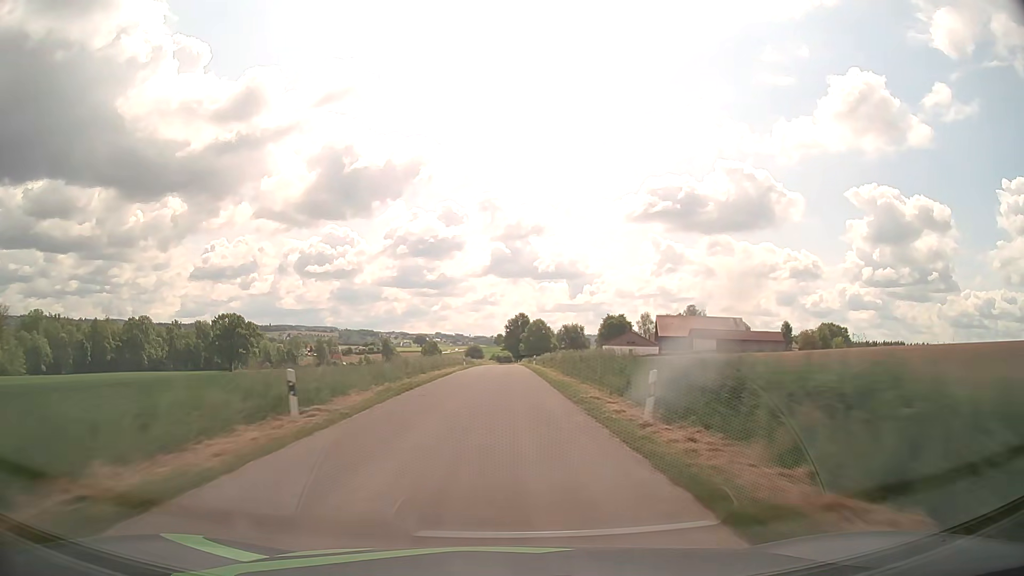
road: unclassified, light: Day
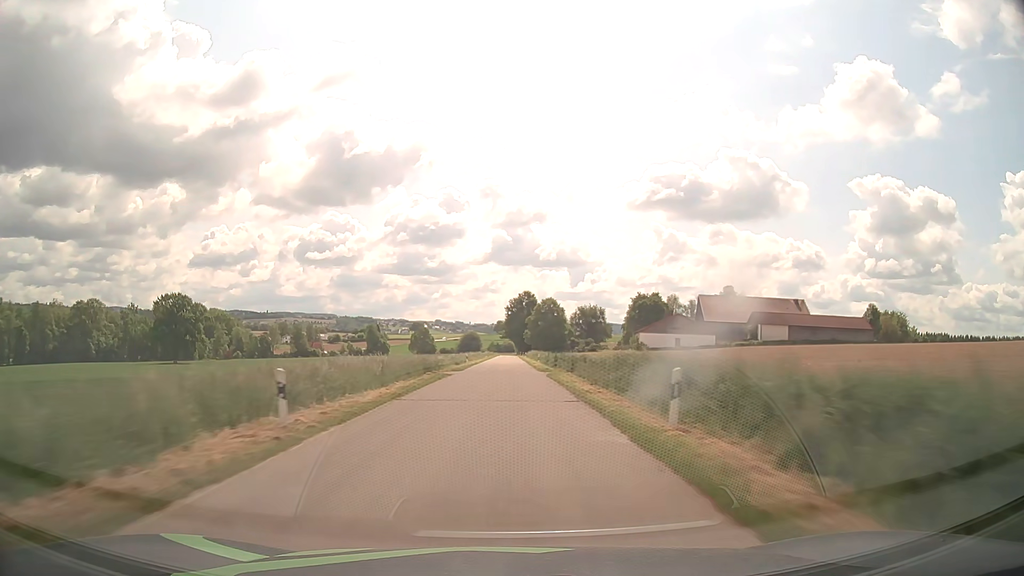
(-0.1, +48.6) m; 0°
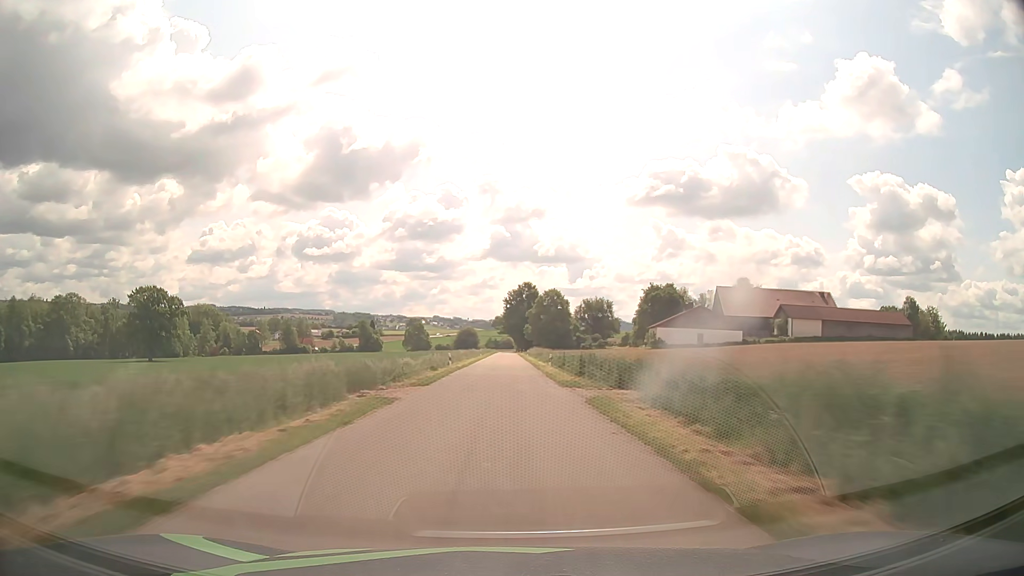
(+0.1, +16.3) m; 0°
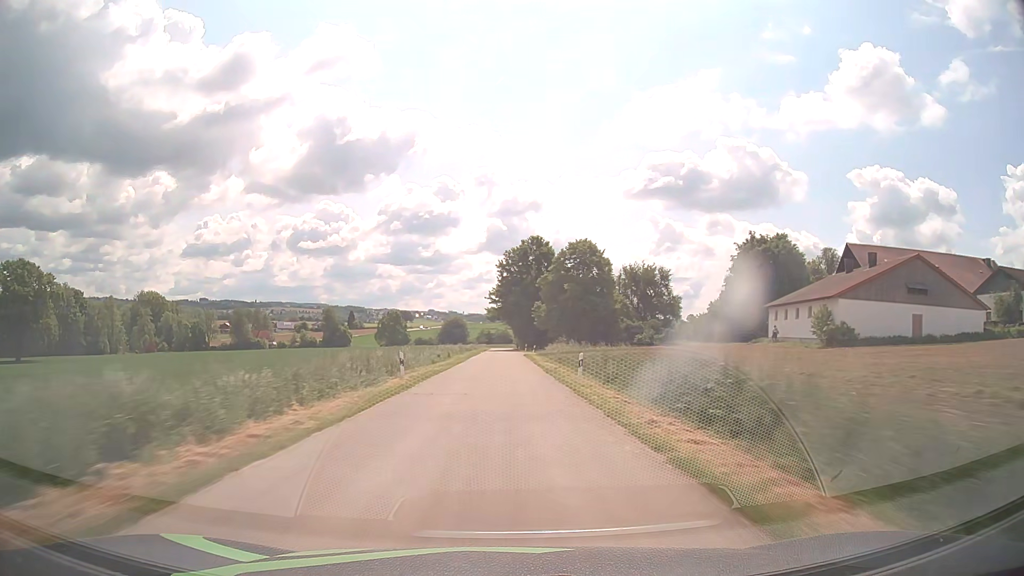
(+0.3, +65.1) m; 0°
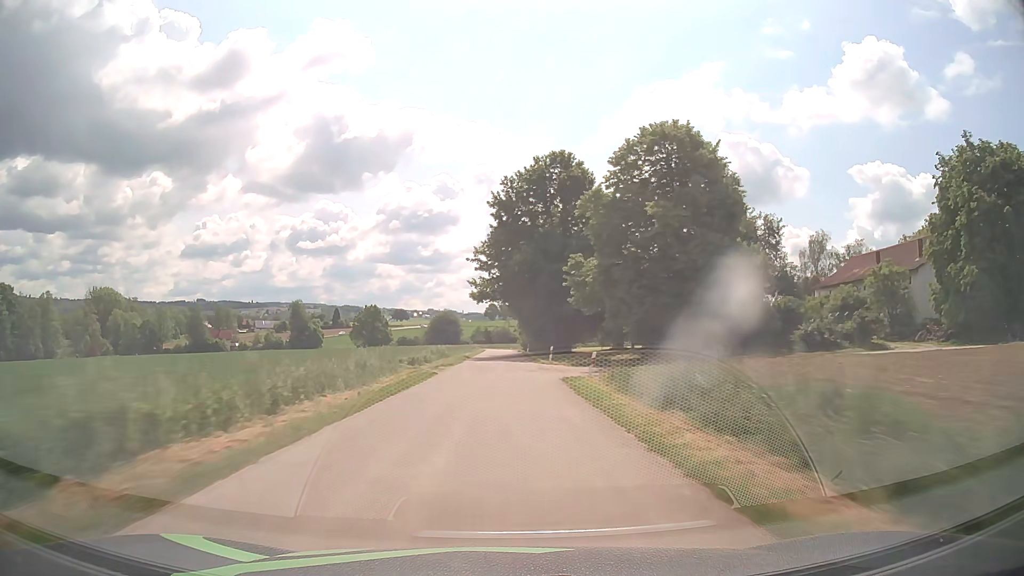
(+0.1, +46.7) m; 0°
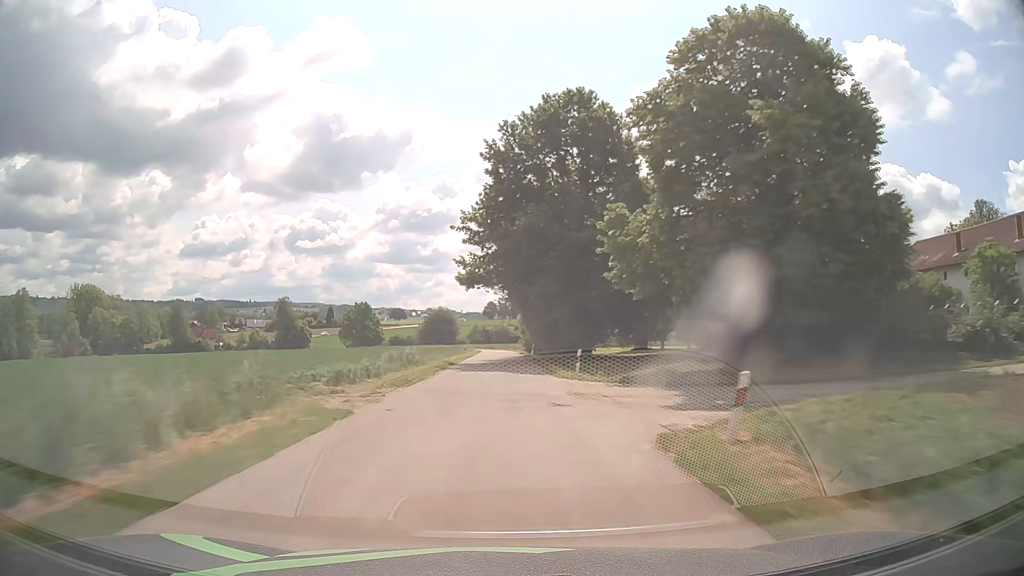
(0.0, +15.0) m; 0°
(0, +10) (0, +20) (0, +30) (0, +40) (0, +50) (0, +60) (0, +70) (0, +80) (-1, +90) (-1, +100) m
